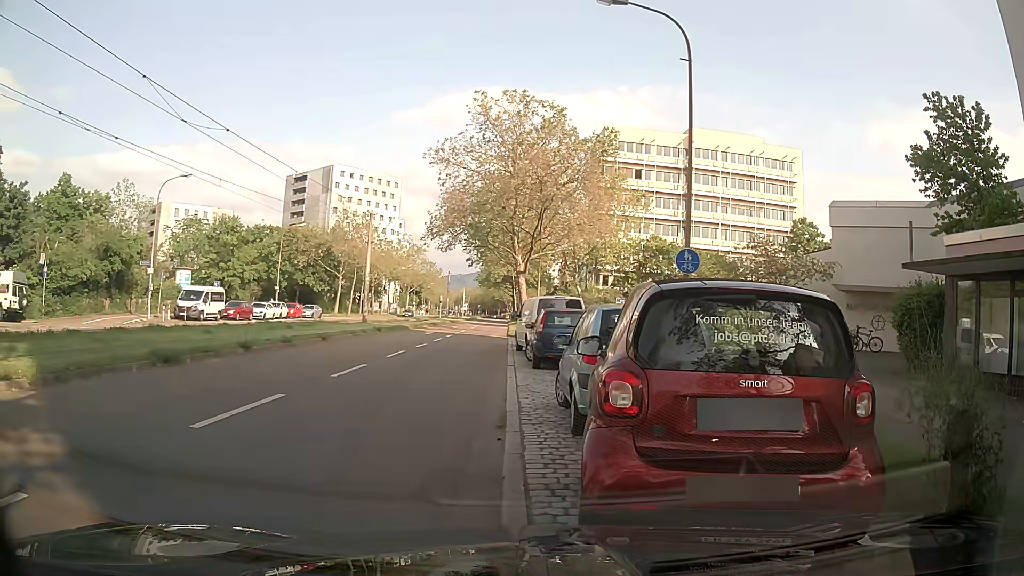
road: tertiary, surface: asphalt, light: Day
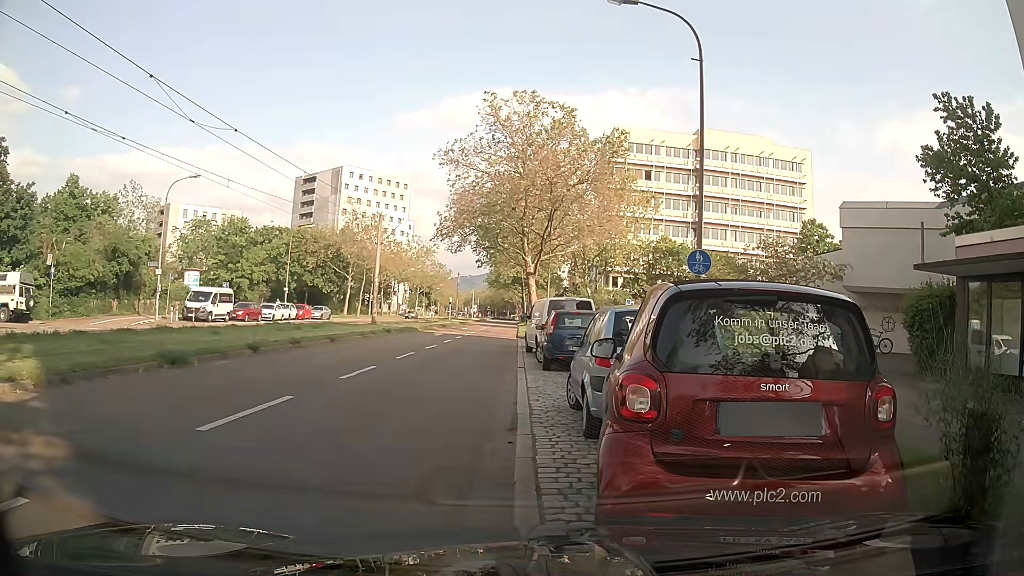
(0.0, +0.1) m; 0°
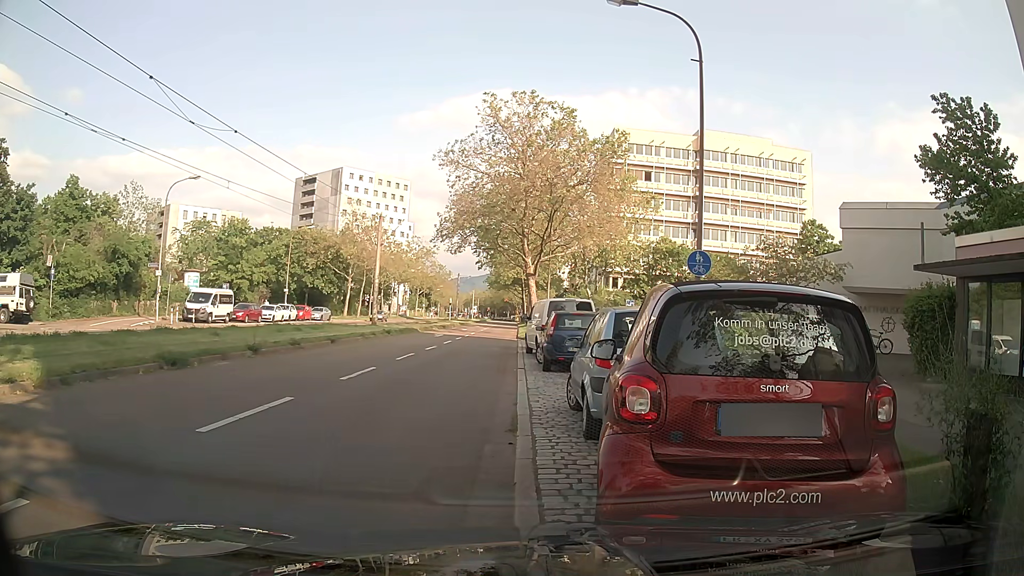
(0.0, +0.1) m; 0°
